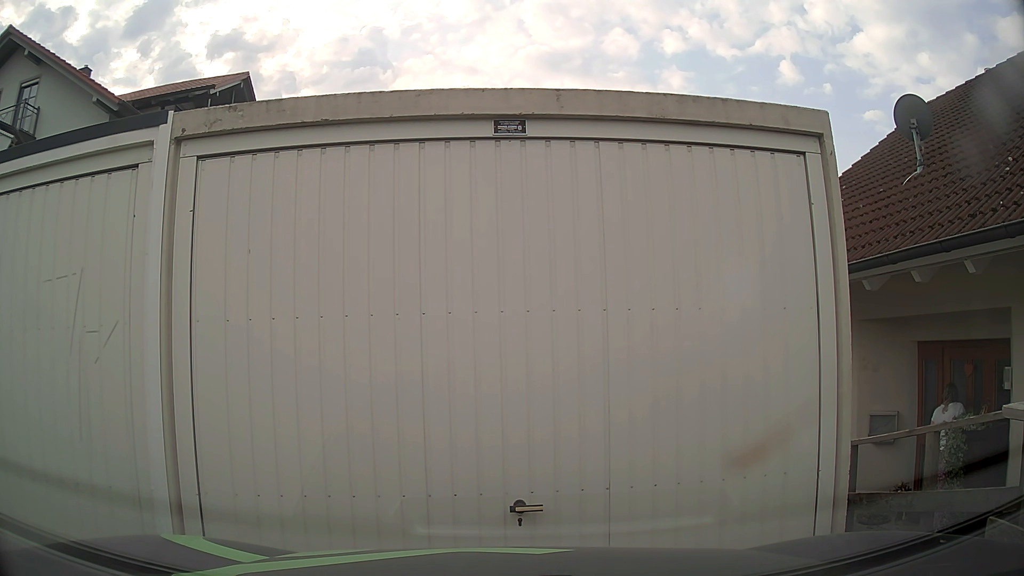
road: residential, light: Day
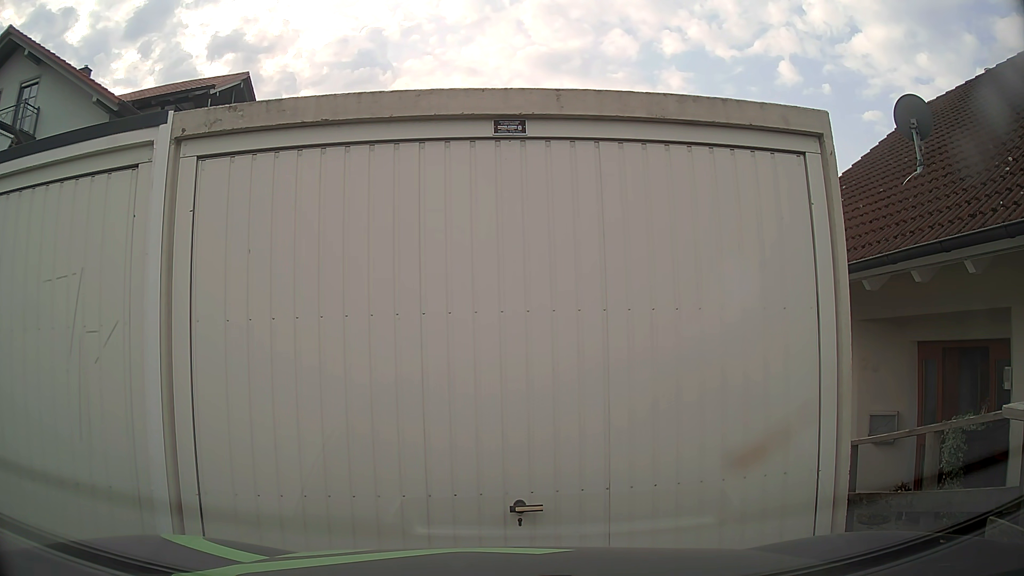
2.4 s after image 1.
(0.0, 0.0) m; 0°
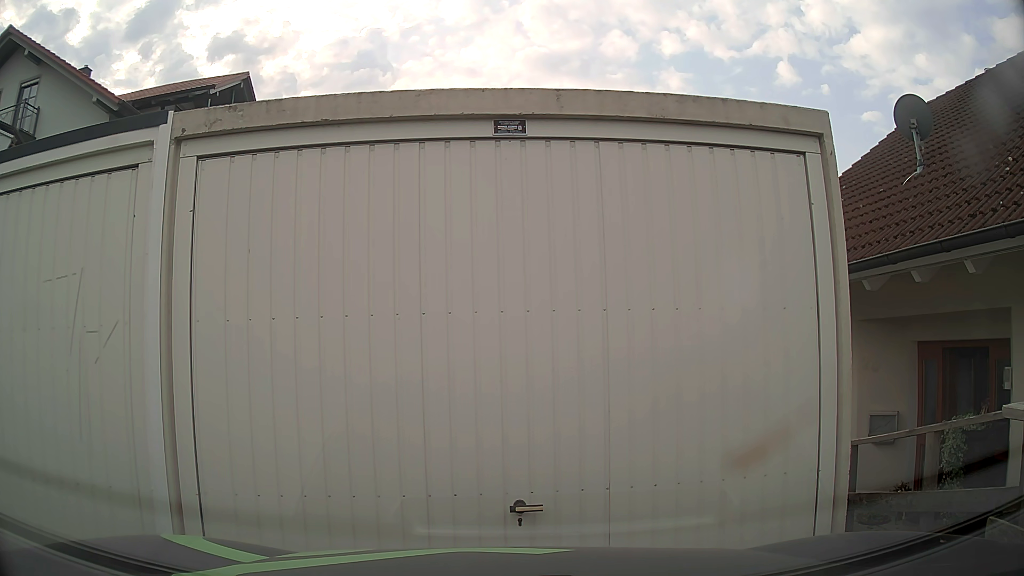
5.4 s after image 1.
(0.0, 0.0) m; 0°
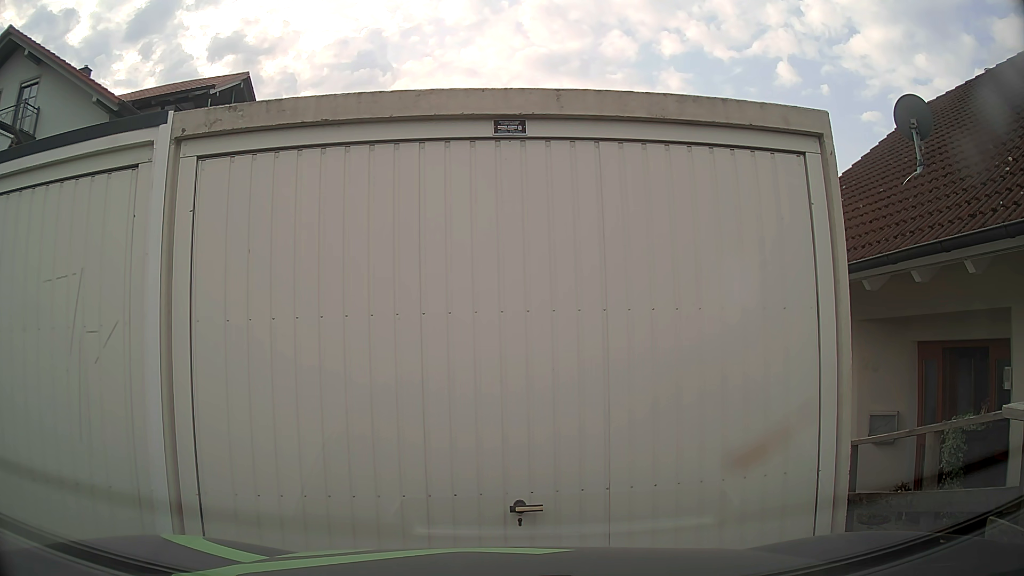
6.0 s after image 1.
(0.0, 0.0) m; 0°
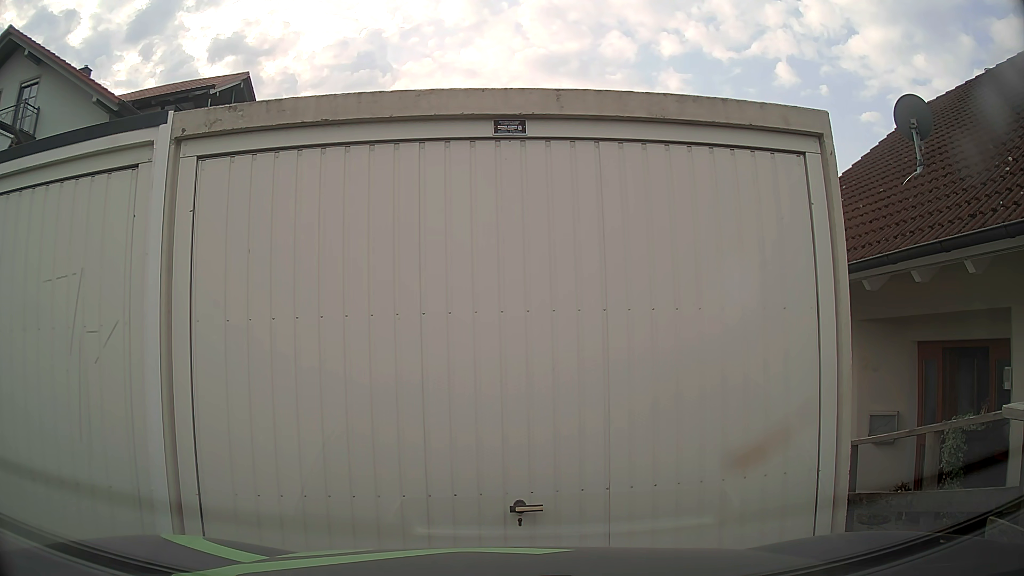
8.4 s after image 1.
(0.0, 0.0) m; 0°
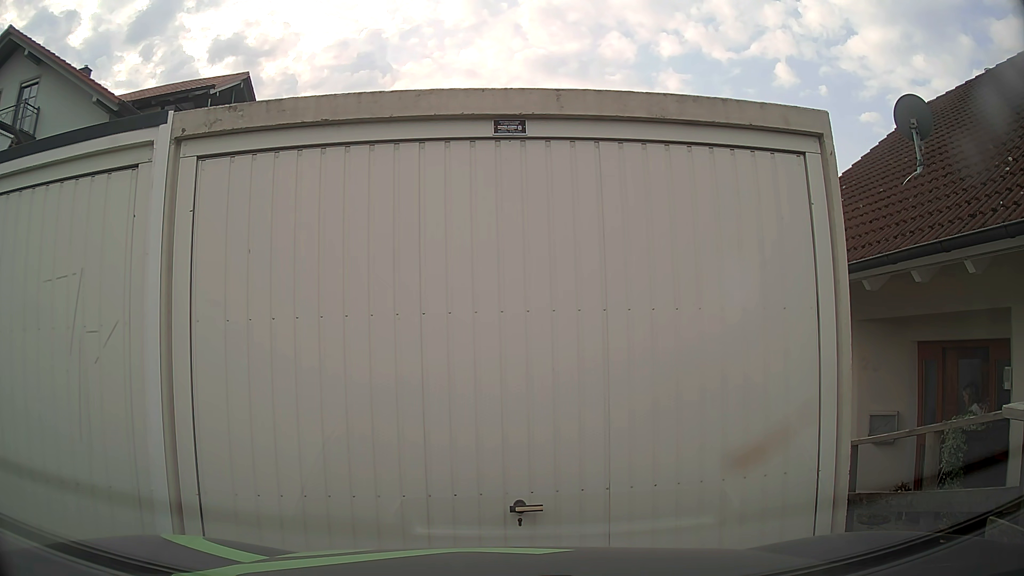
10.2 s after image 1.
(0.0, 0.0) m; 0°
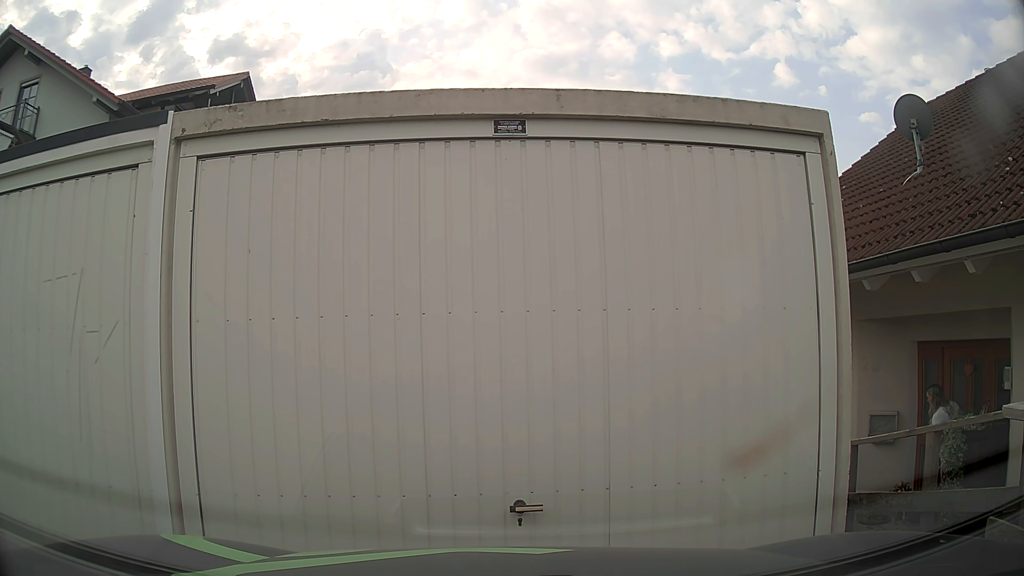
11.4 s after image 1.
(0.0, 0.0) m; 0°
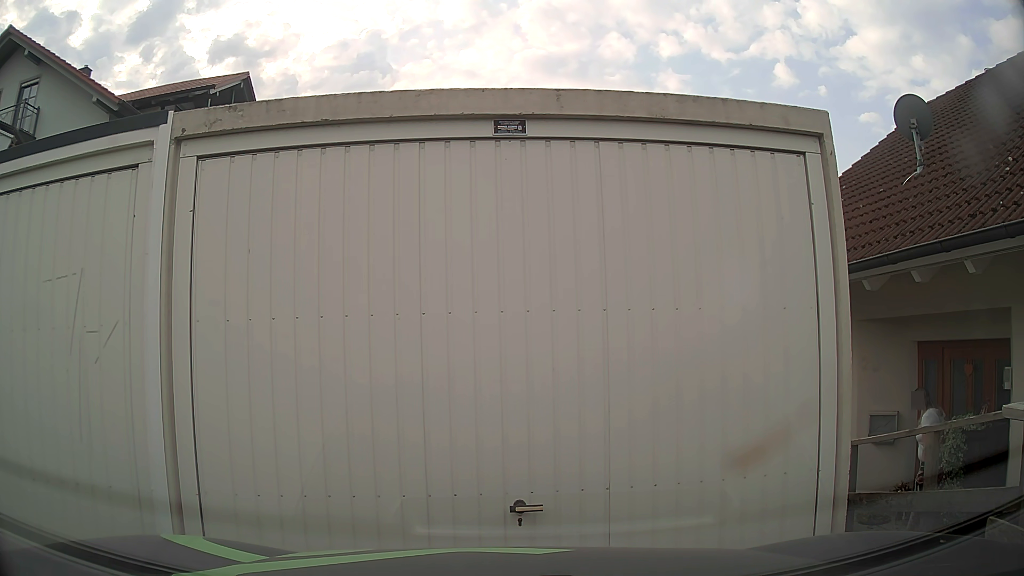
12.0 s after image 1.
(0.0, 0.0) m; 0°
